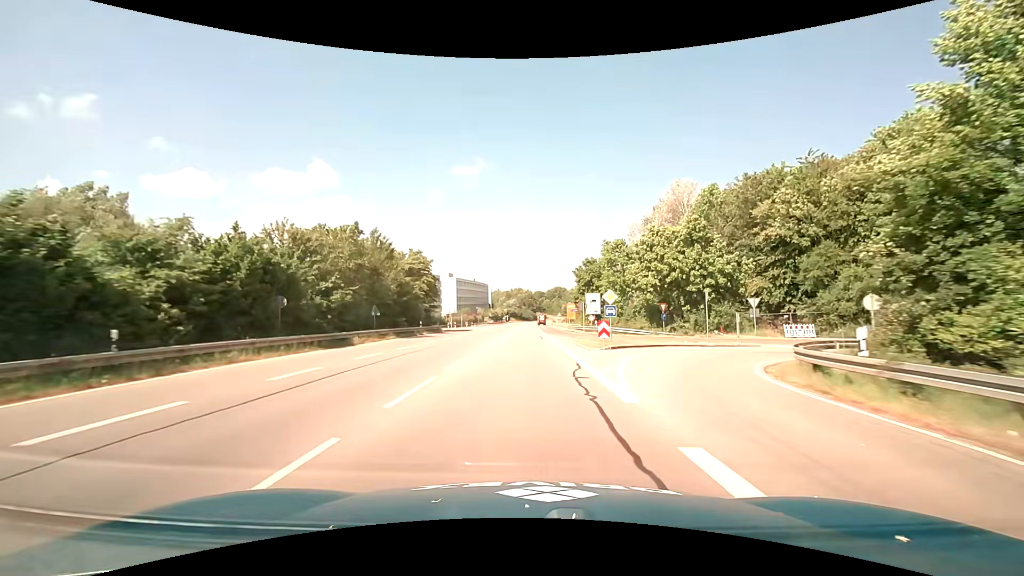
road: primary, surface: asphalt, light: Day
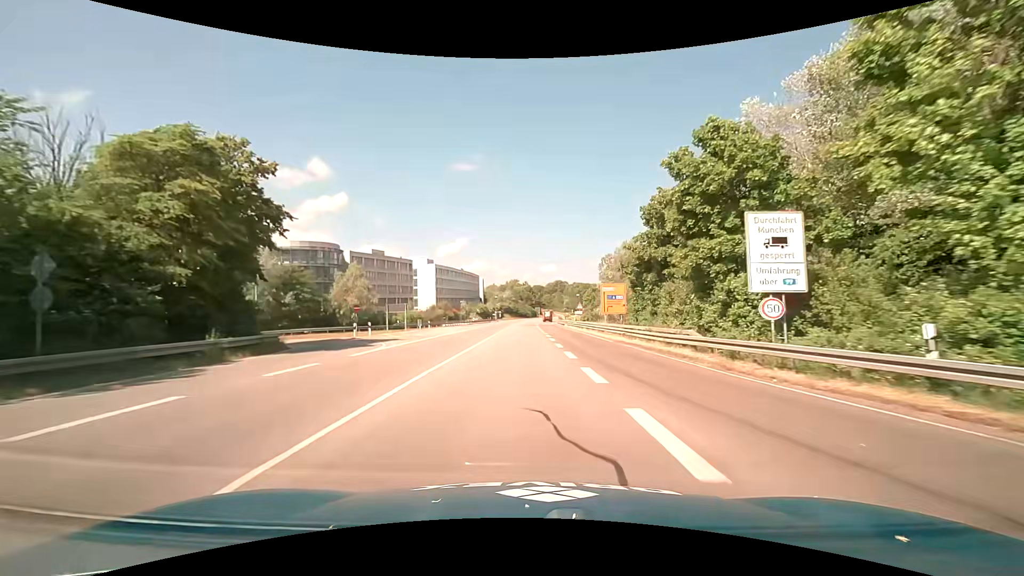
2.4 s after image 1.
(+0.2, +41.7) m; +1°
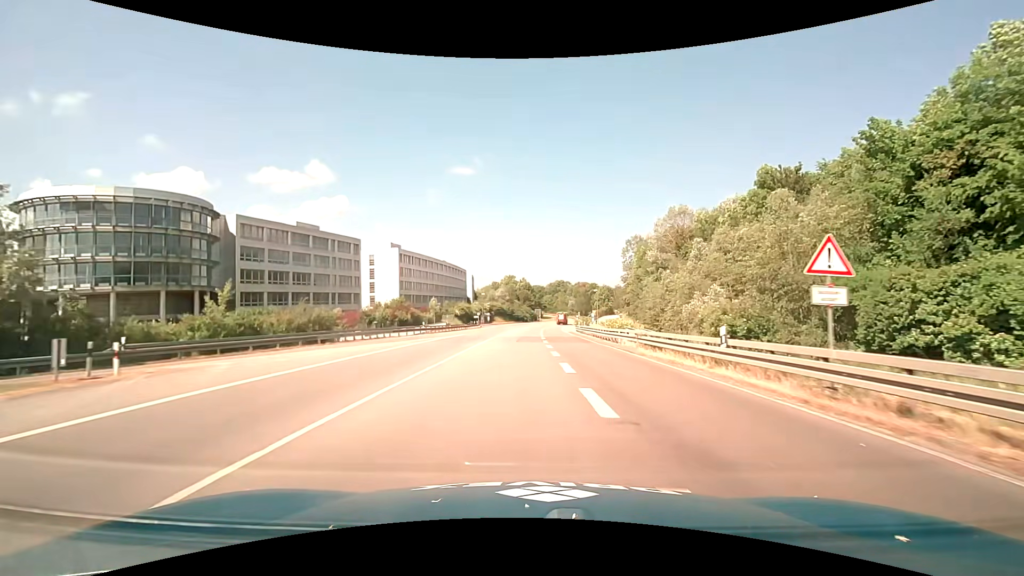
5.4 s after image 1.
(0.0, +45.0) m; 0°
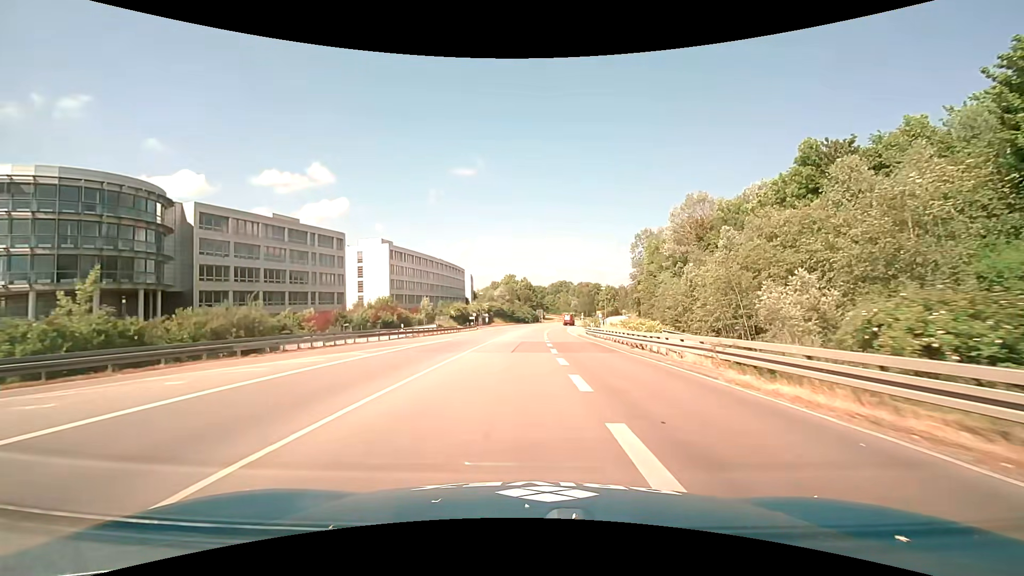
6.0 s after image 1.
(0.0, +9.6) m; 0°
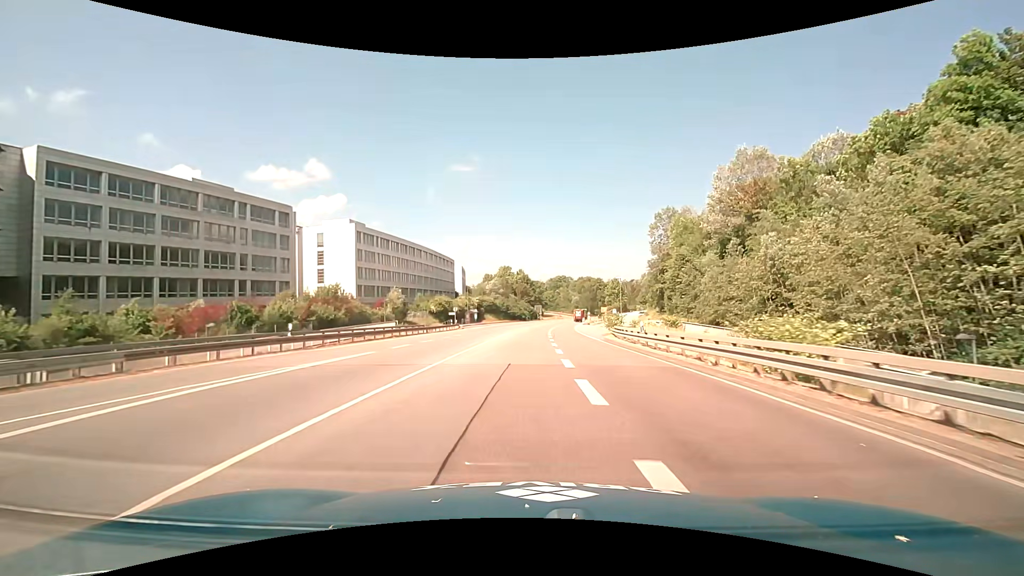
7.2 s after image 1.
(0.0, +20.1) m; 0°
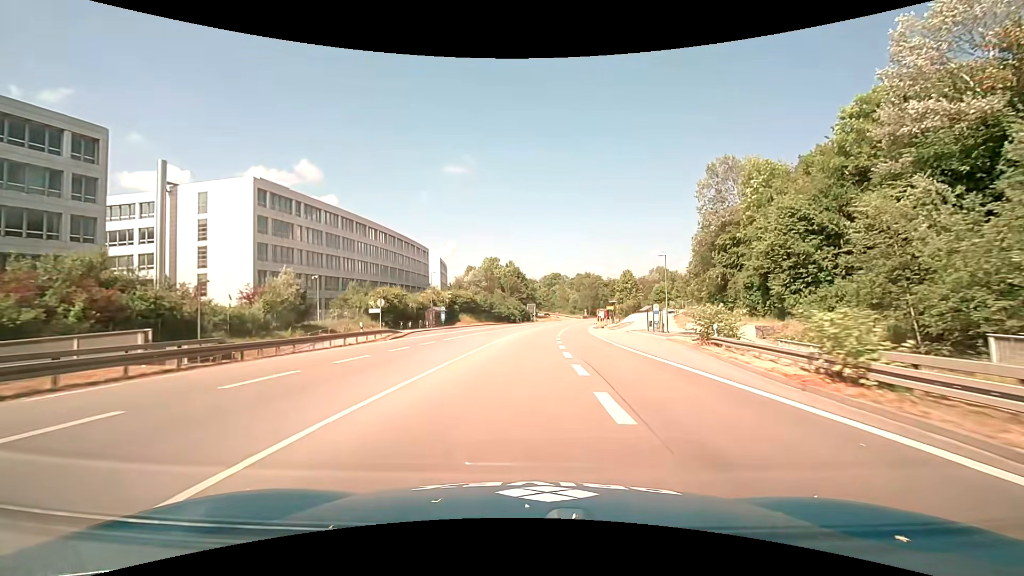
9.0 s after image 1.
(+0.1, +31.5) m; +1°
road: trunk
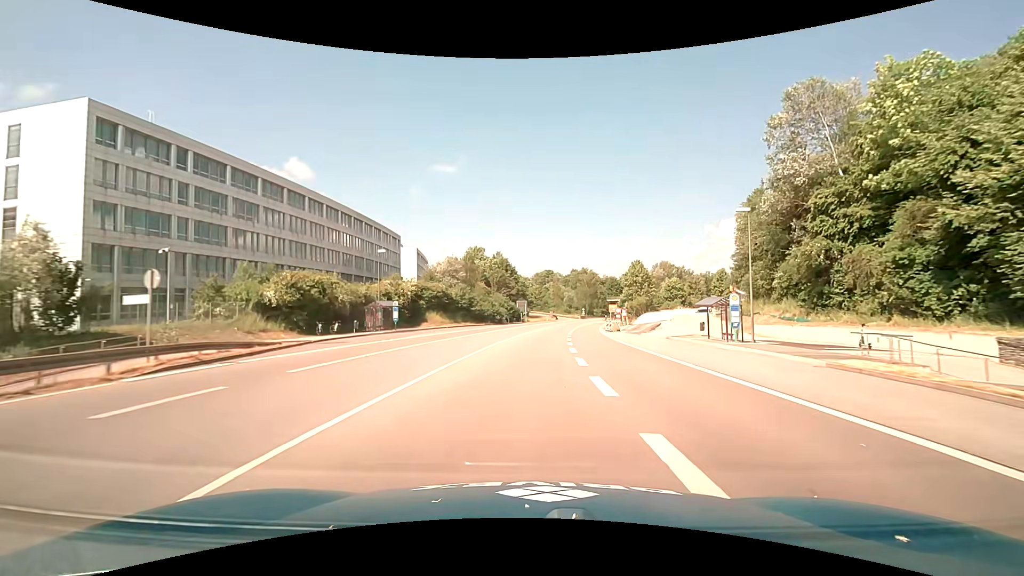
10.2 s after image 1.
(+0.2, +21.5) m; +1°
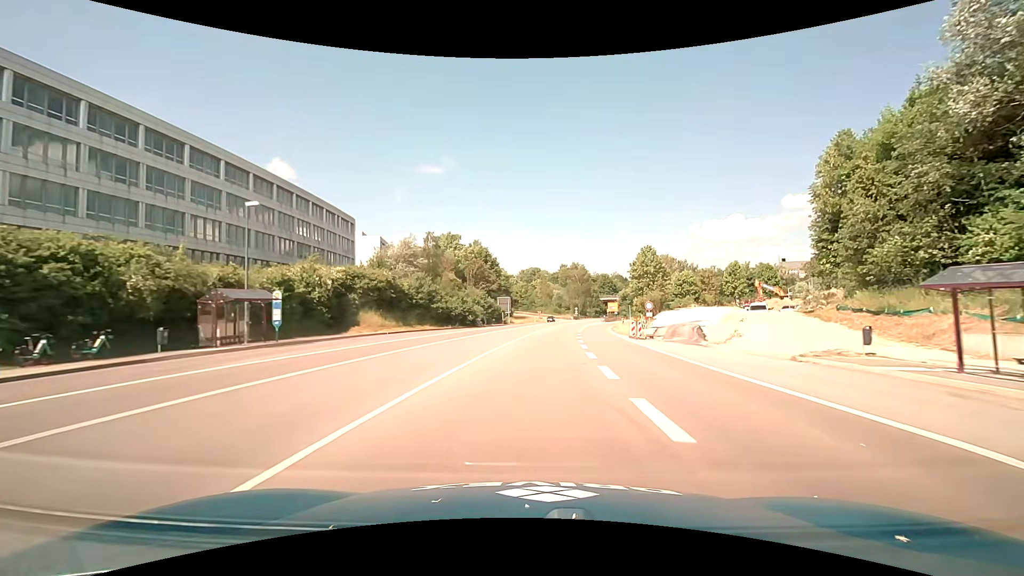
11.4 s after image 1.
(+0.3, +21.4) m; +2°
(0, +10) (0, +20) (+1, +30) (+2, +40) (+3, +50) (+4, +60) (+5, +70) (+7, +80) (+9, +89) (+11, +99) m
